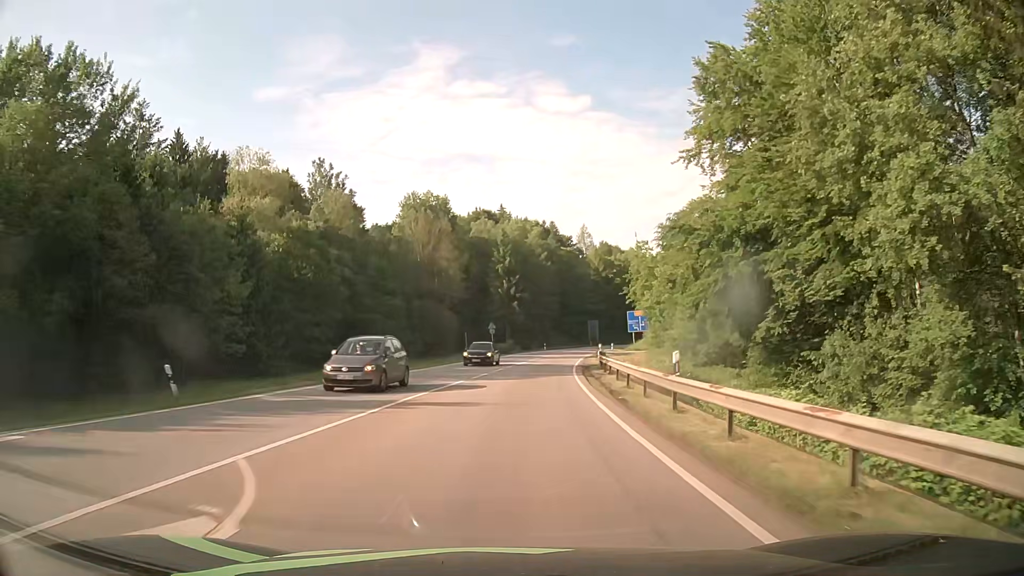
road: secondary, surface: asphalt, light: Day
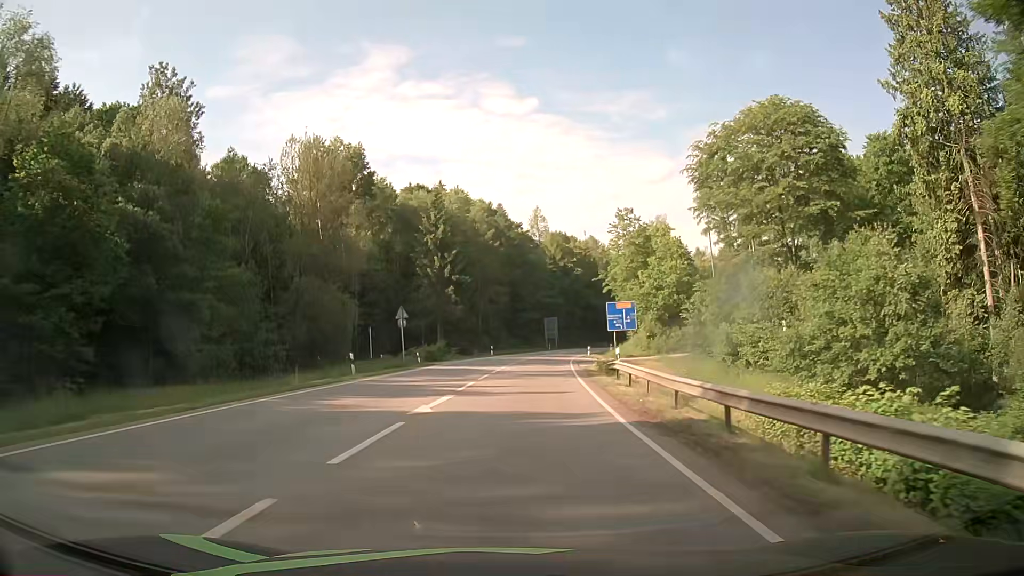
(+1.3, +31.5) m; +5°
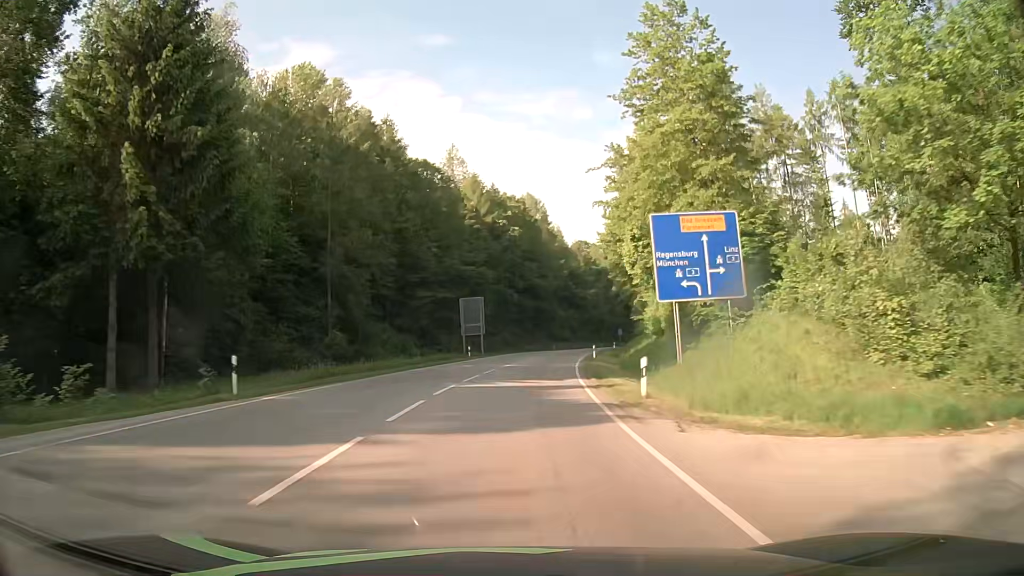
(+3.1, +56.1) m; +6°
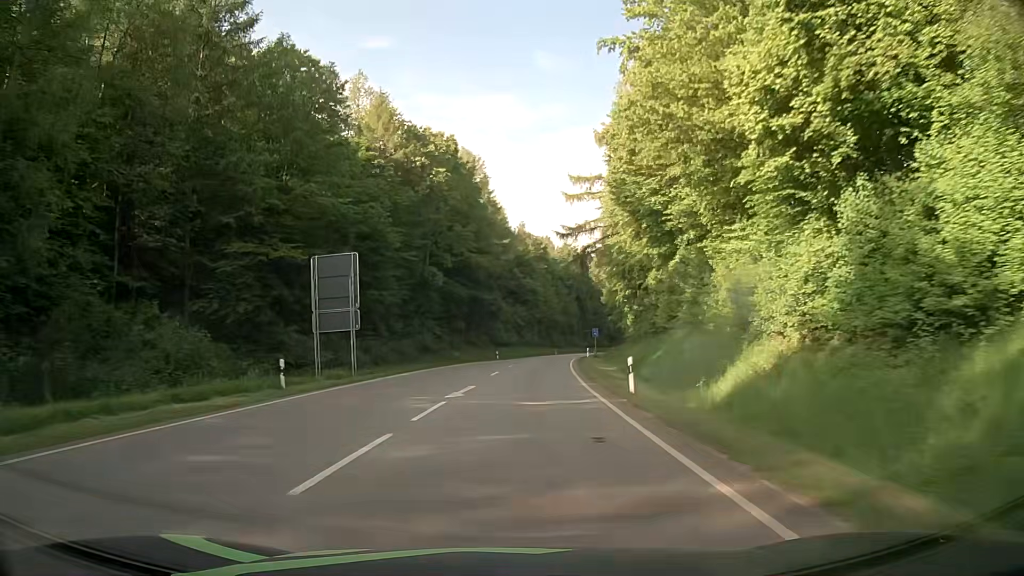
(+1.7, +35.5) m; +5°
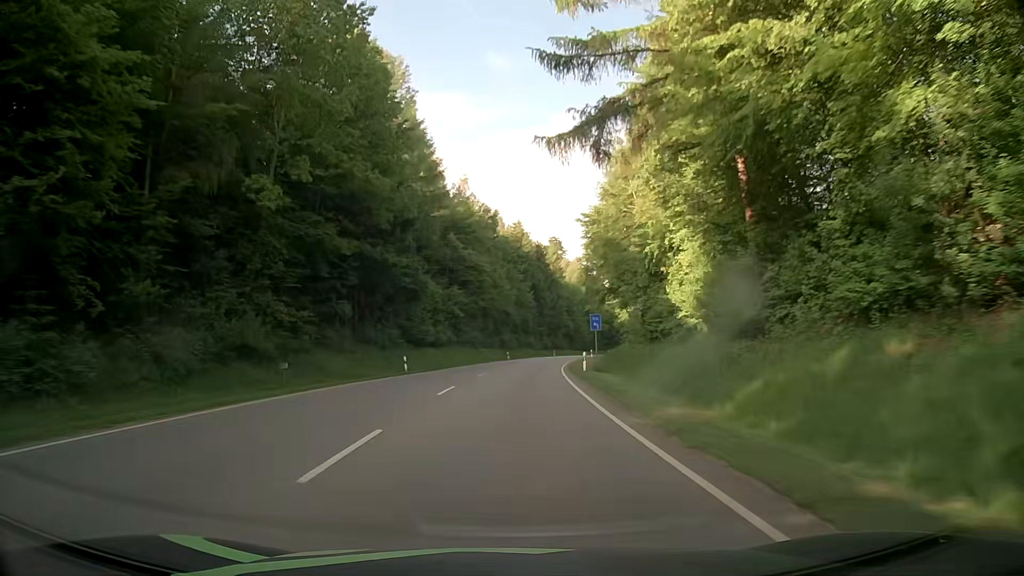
(+1.4, +36.2) m; +4°
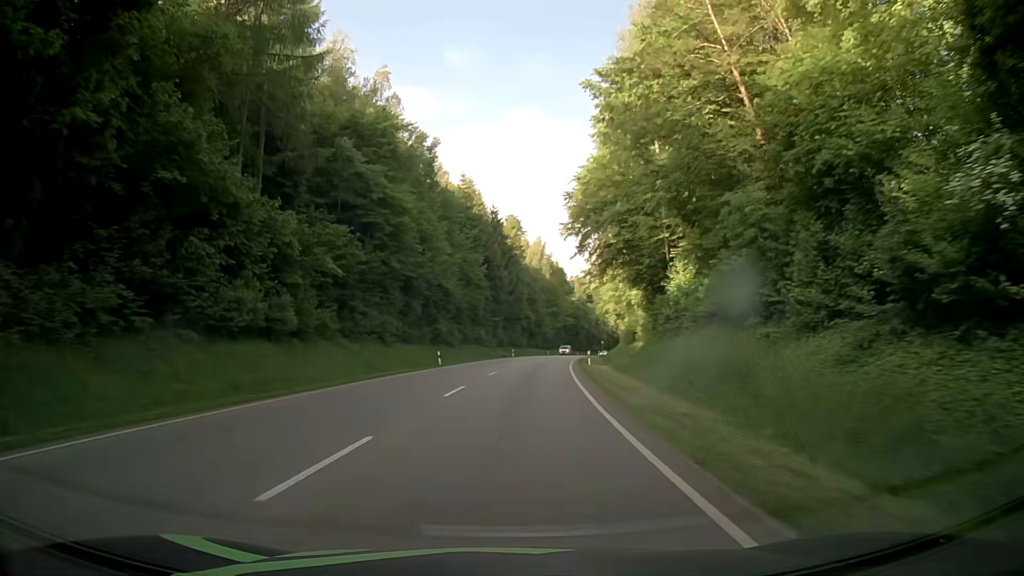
(+1.9, +36.7) m; +5°
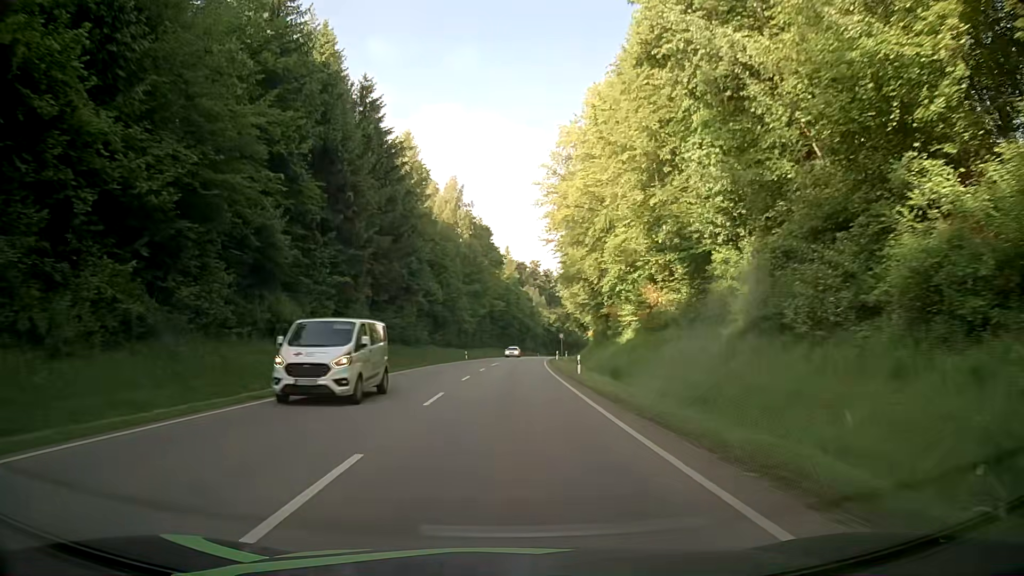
(+4.1, +59.5) m; +7°
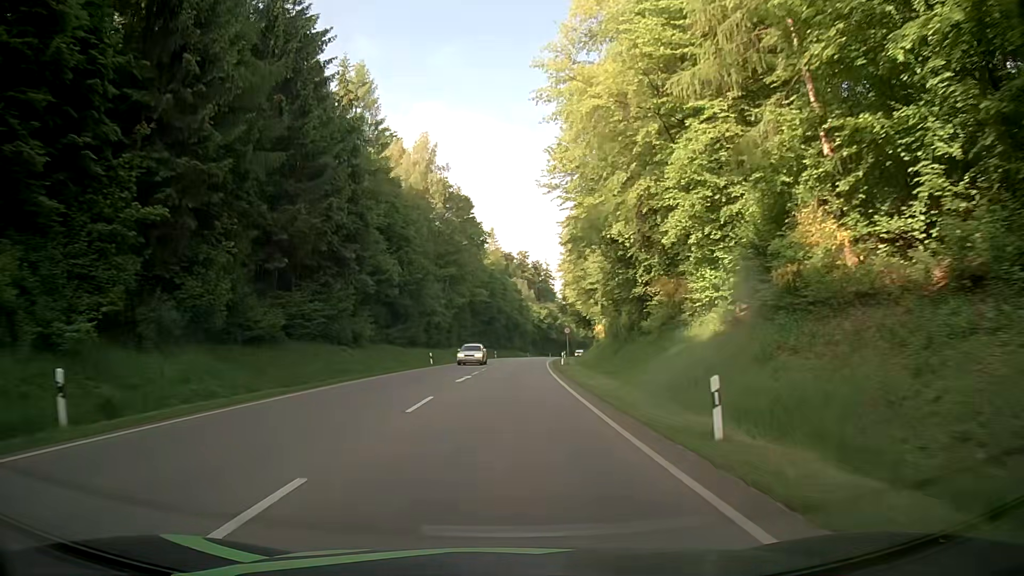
(+0.2, +23.6) m; +1°
(0, +10) (0, +20) (+1, +30) (+1, +40) (+2, +50) (+2, +60) (+3, +70) (+4, +80) (+5, +90) (+6, +100) m
